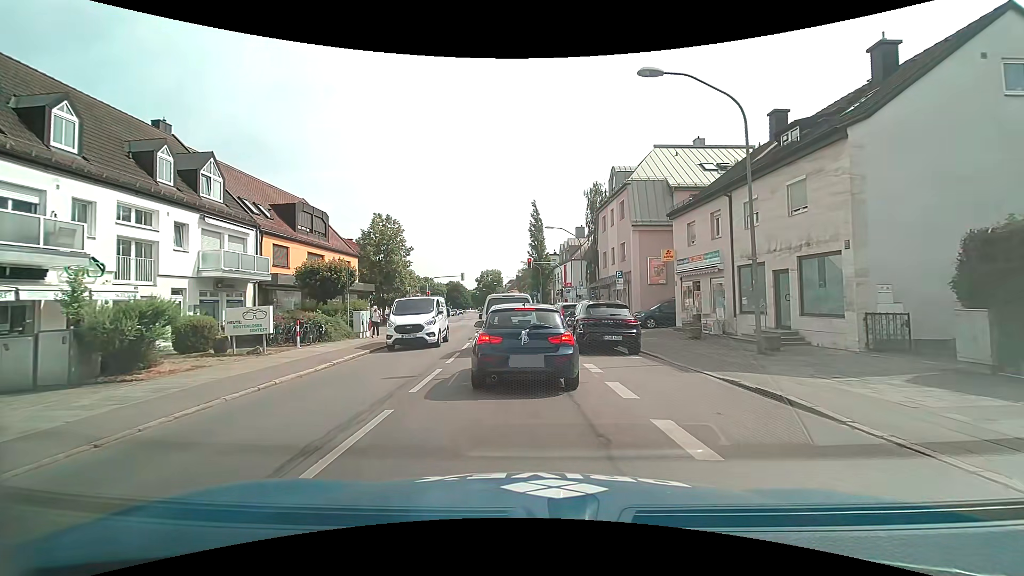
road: secondary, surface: asphalt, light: Day
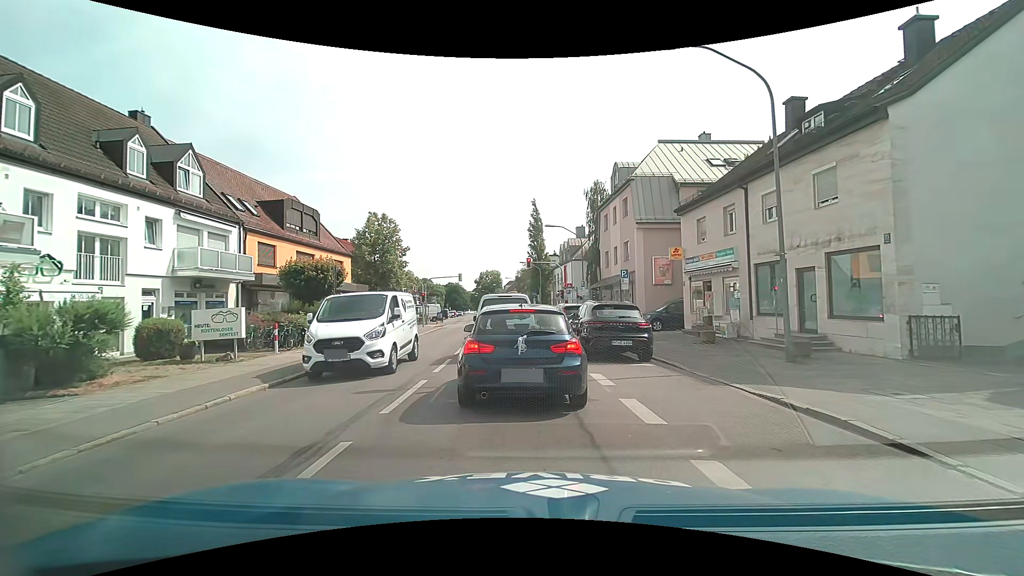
(0.0, +1.4) m; -2°
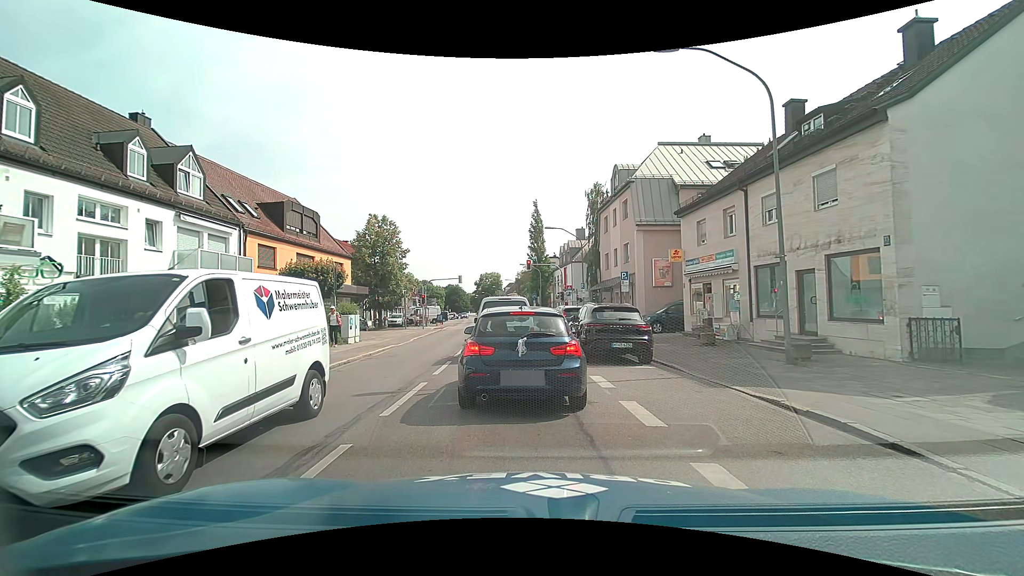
(0.0, +0.1) m; 0°
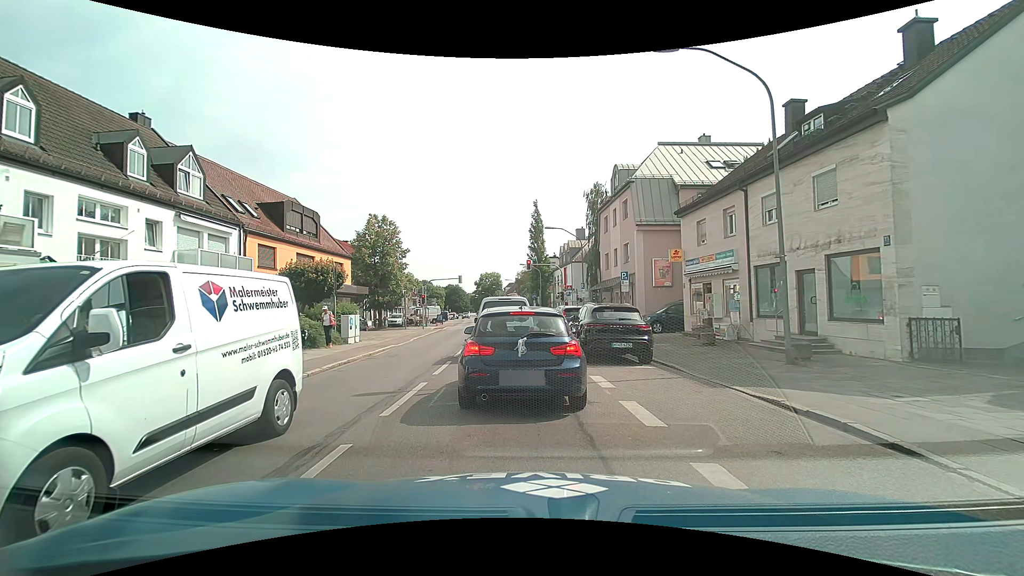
(0.0, 0.0) m; 0°
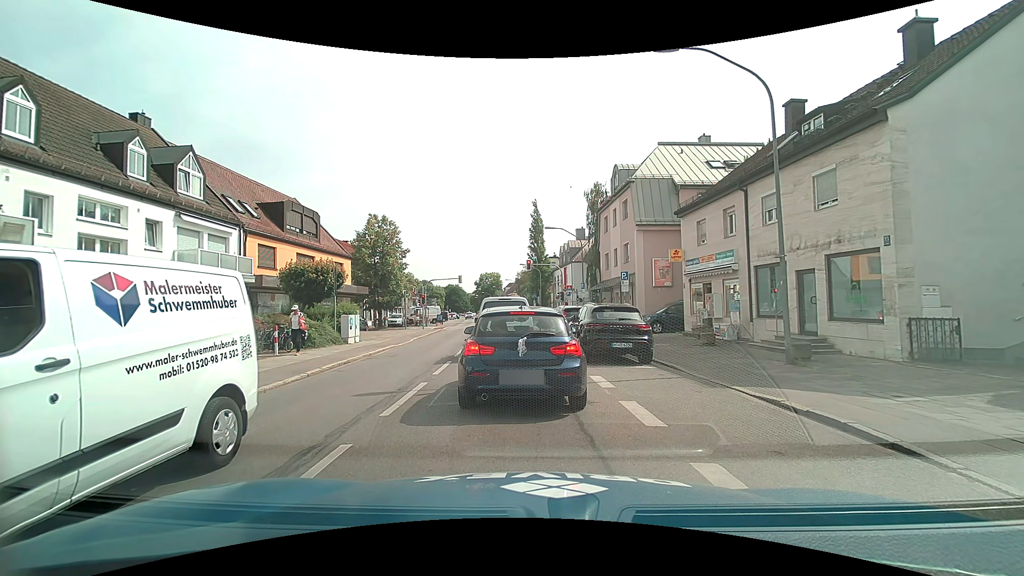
(0.0, 0.0) m; 0°
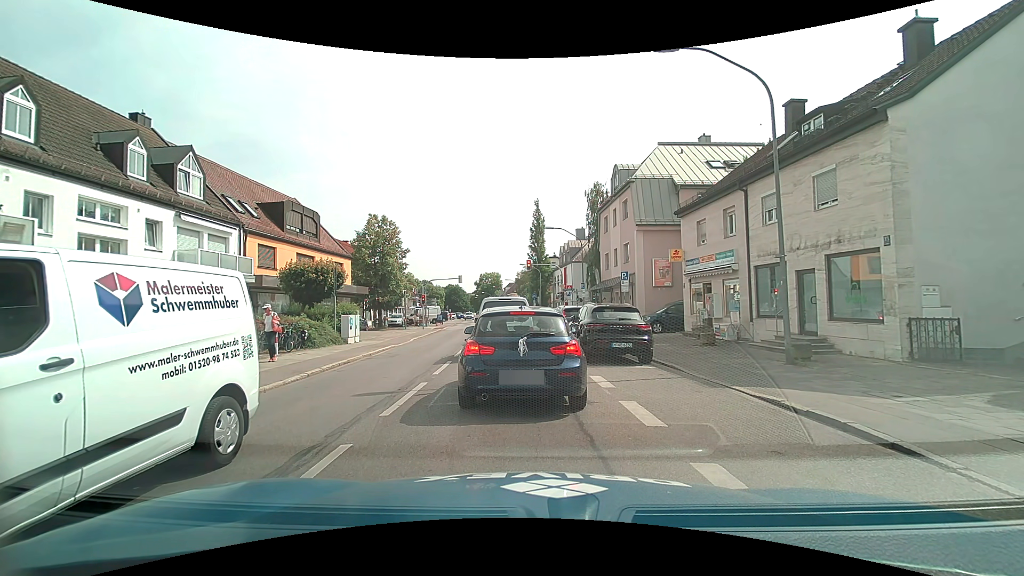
(0.0, 0.0) m; 0°
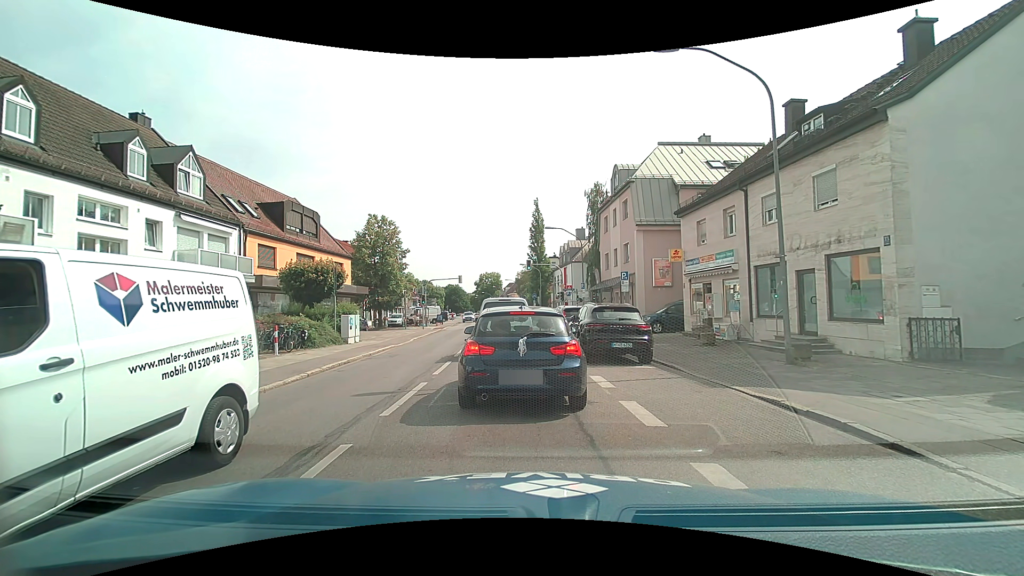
(0.0, 0.0) m; 0°
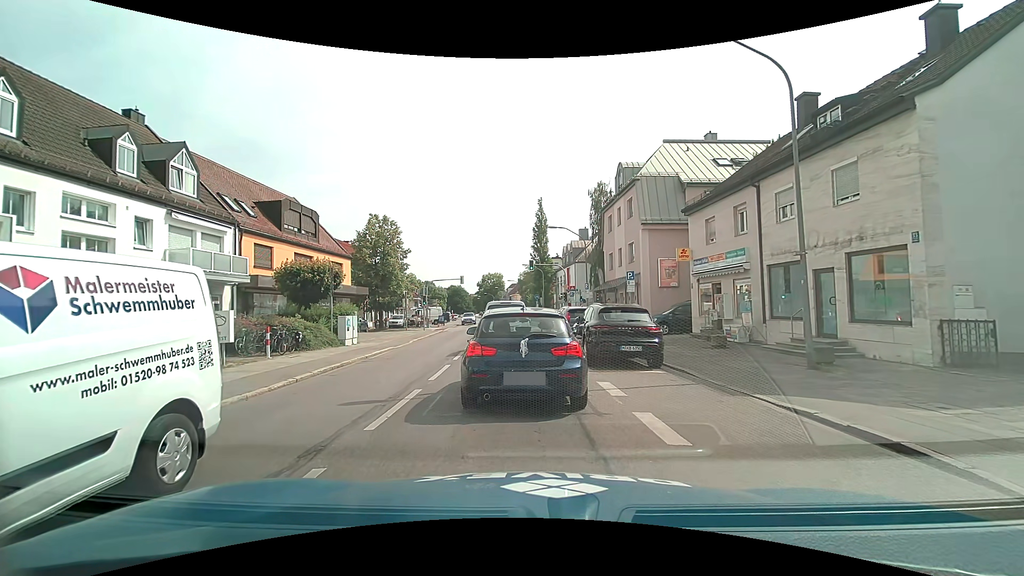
(0.0, +0.8) m; 0°
(0, +10) (-1, +20) (-1, +30) (-2, +40) (-2, +50) (-3, +60) (-4, +70) (-5, +80) (-6, +90) (-7, +100) m
